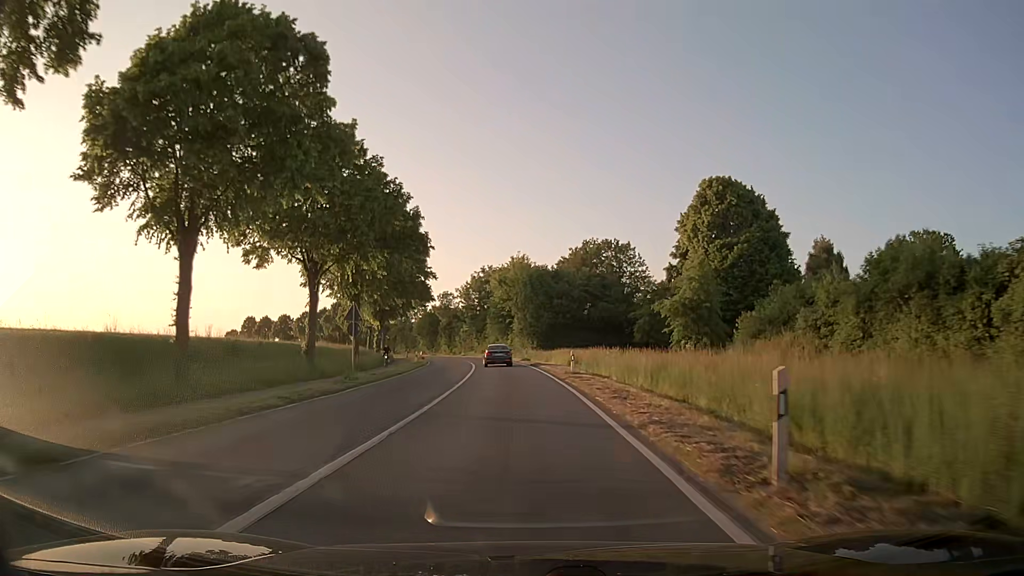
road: secondary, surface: asphalt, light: Day
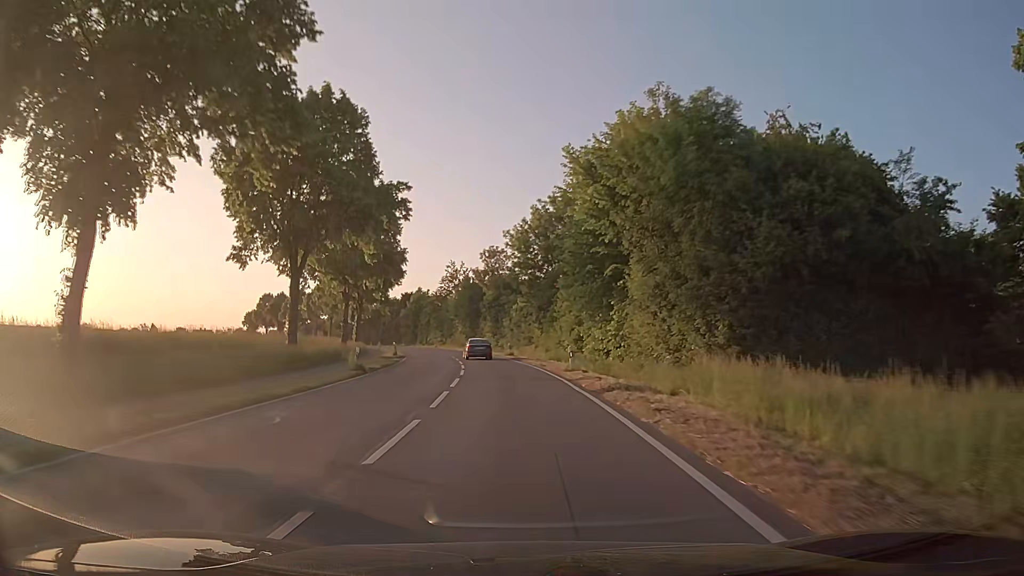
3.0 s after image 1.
(-2.2, +52.5) m; -6°
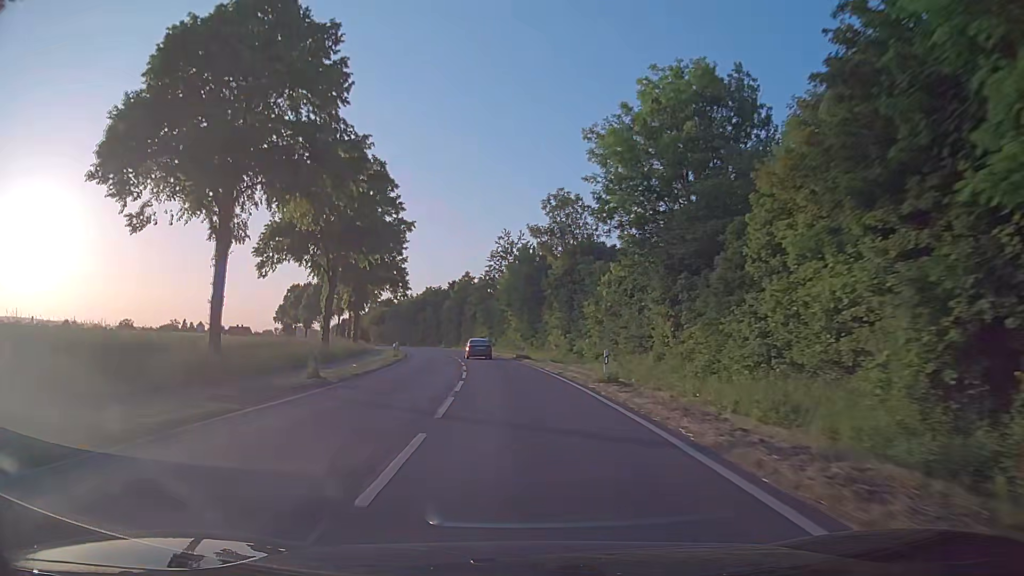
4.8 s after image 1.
(-1.7, +32.4) m; -6°
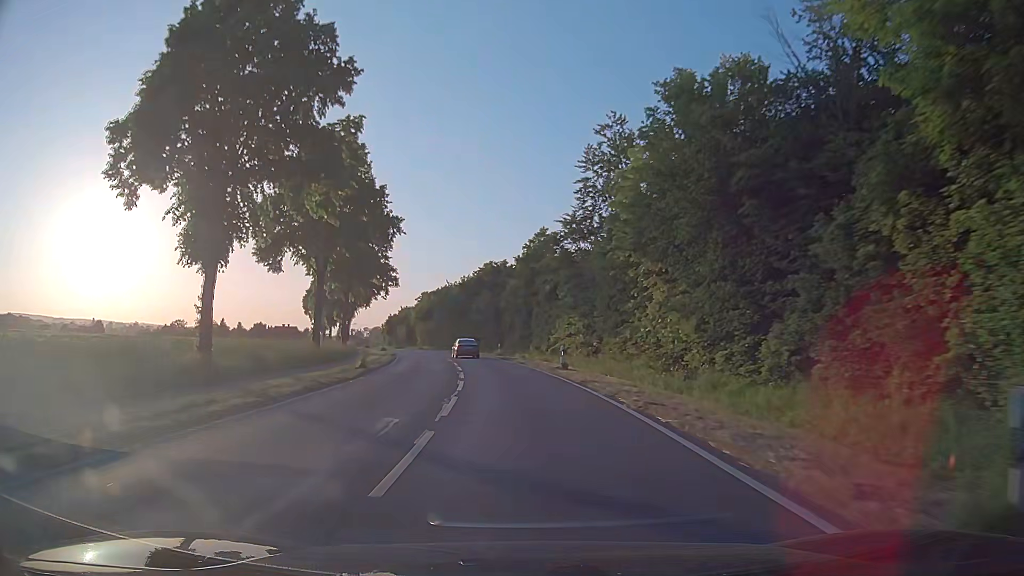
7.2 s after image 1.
(-2.4, +42.4) m; -7°
